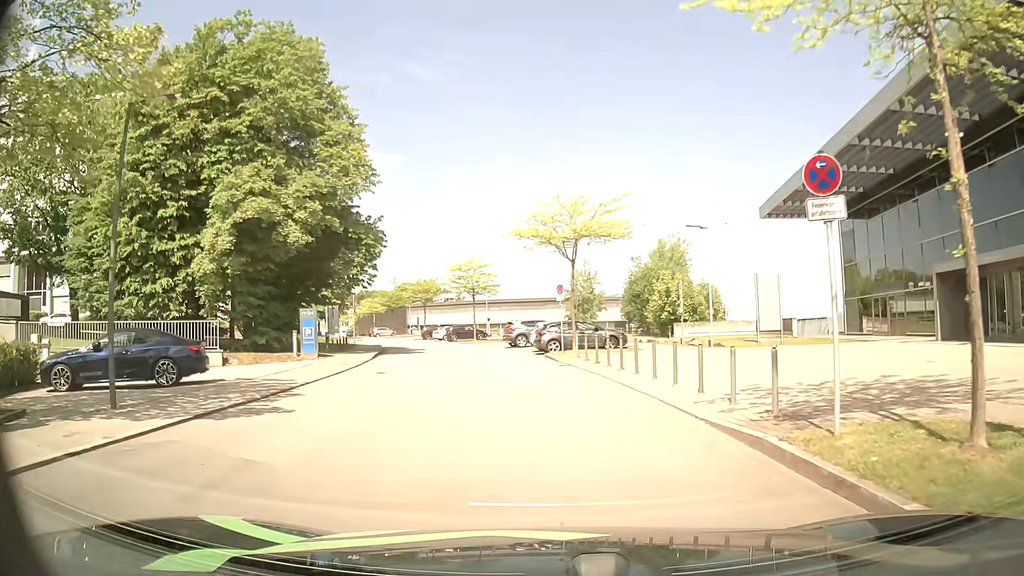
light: Day
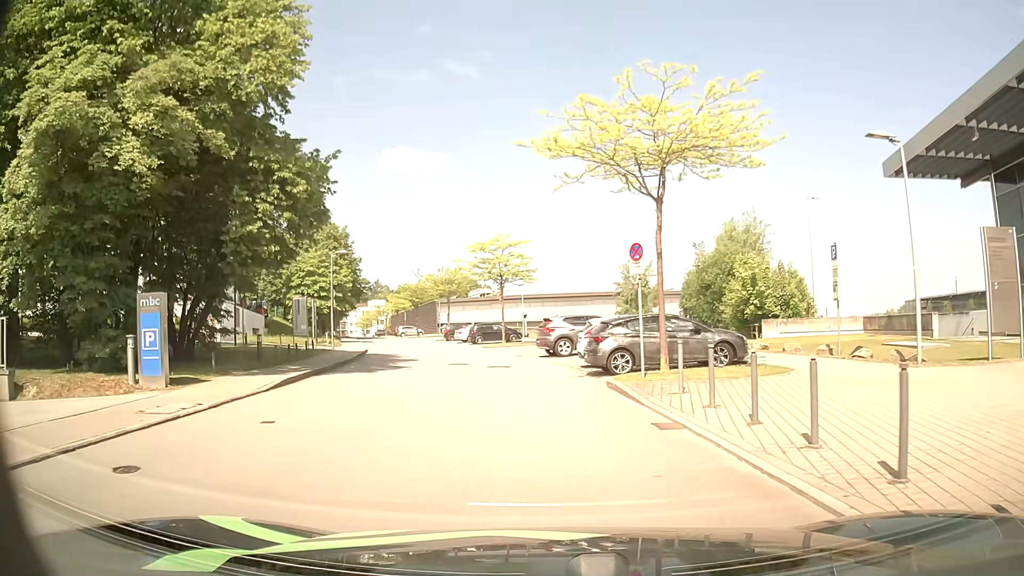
(0.0, +13.7) m; -3°
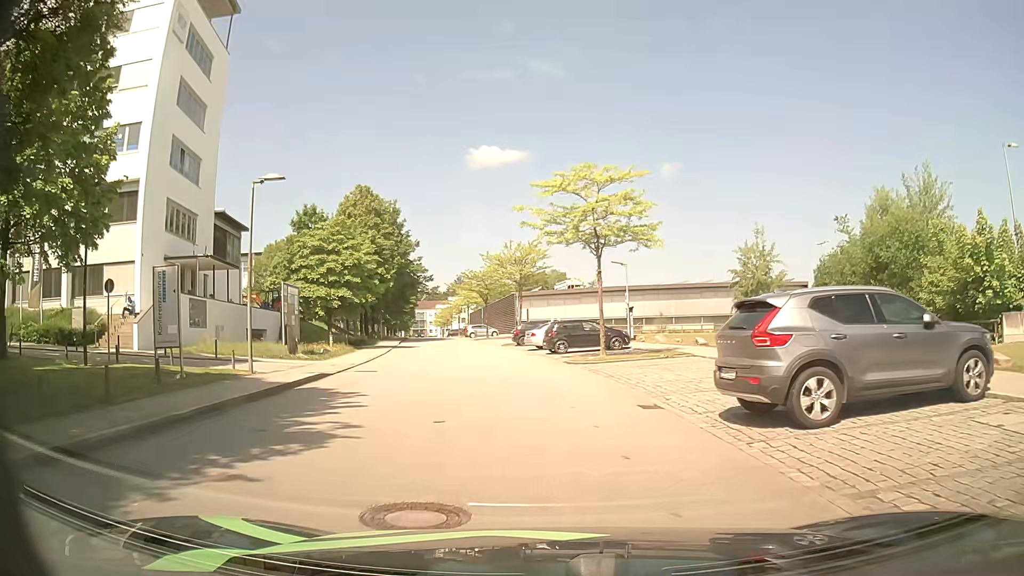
(-1.1, +18.8) m; -7°
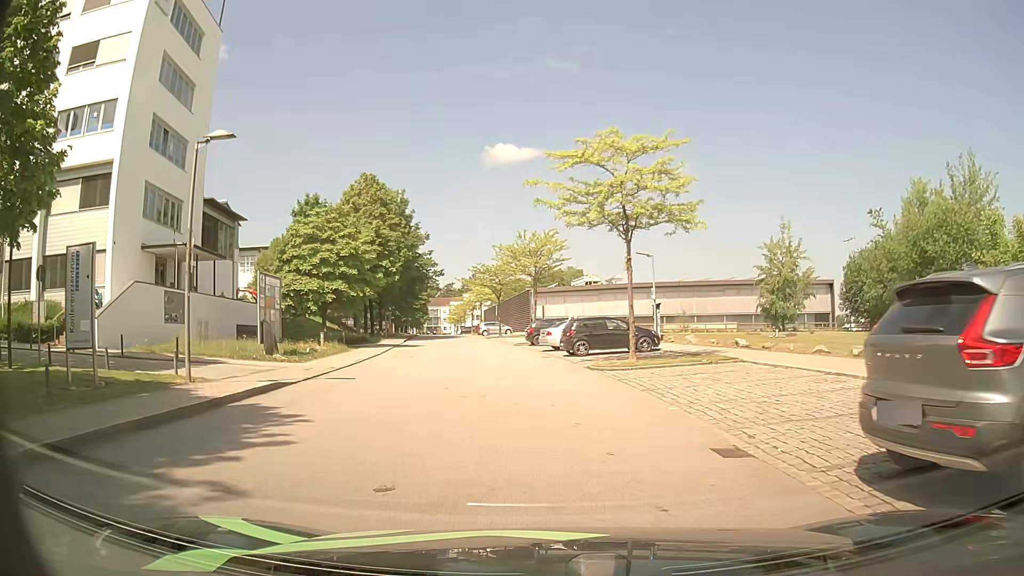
(0.0, +4.0) m; -2°
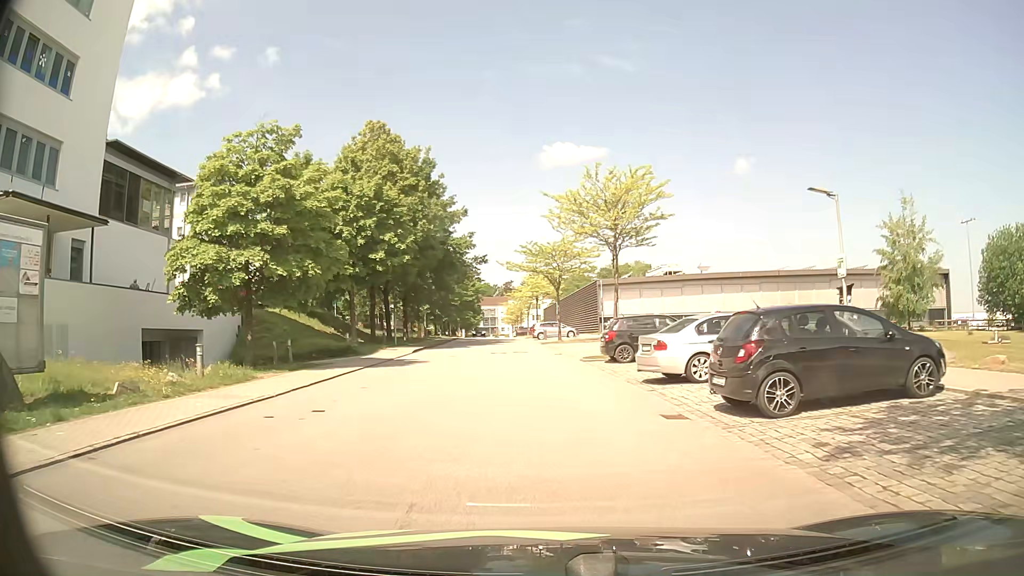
(-0.7, +17.1) m; -4°
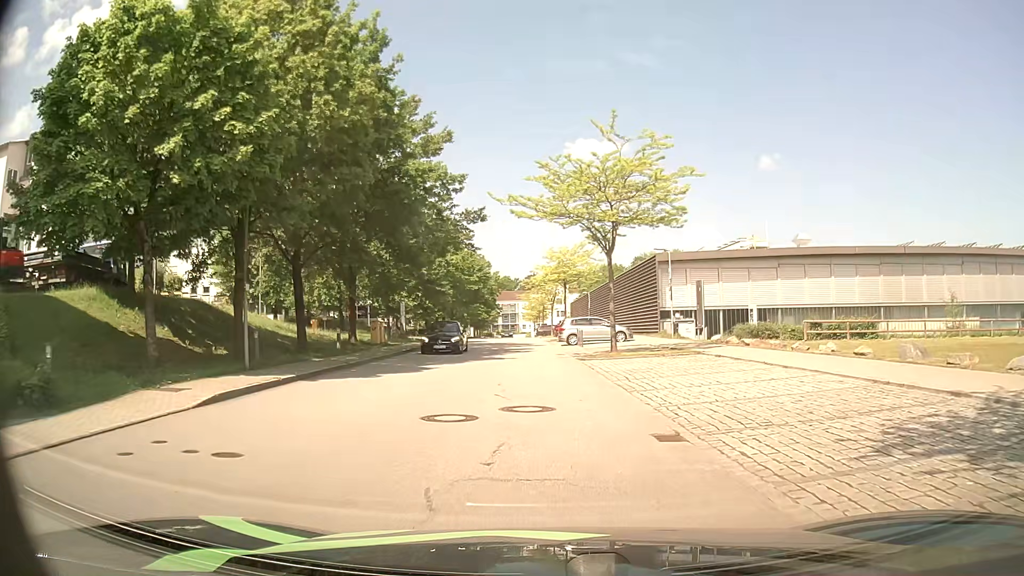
(-0.9, +23.0) m; -3°
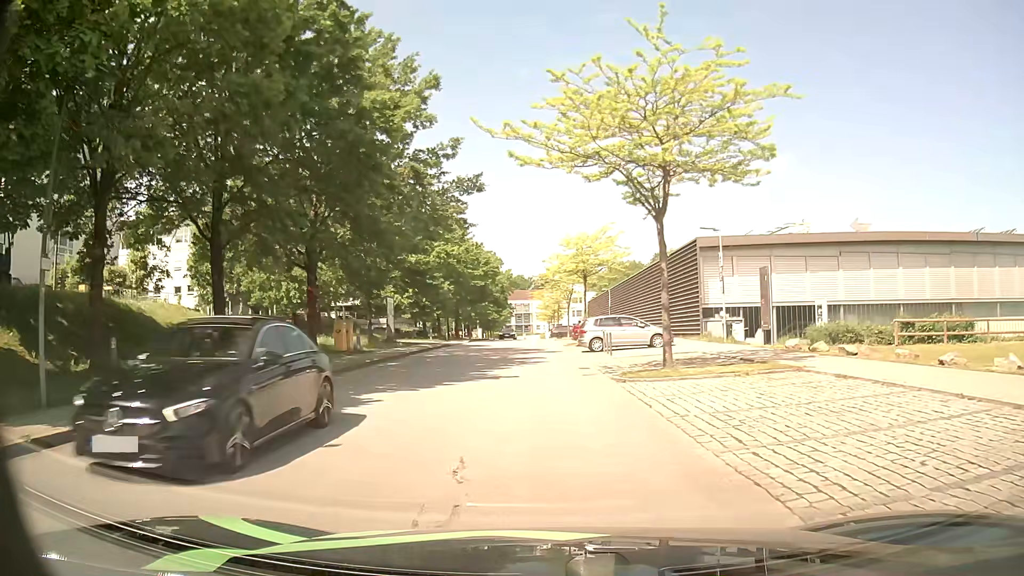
(-0.1, +8.5) m; -1°
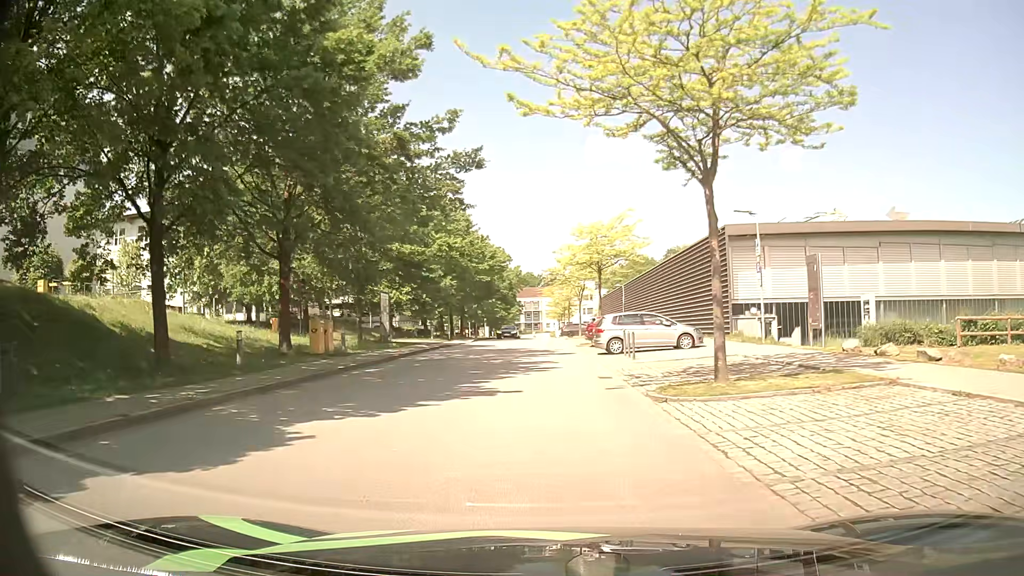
(0.0, +4.0) m; -1°
